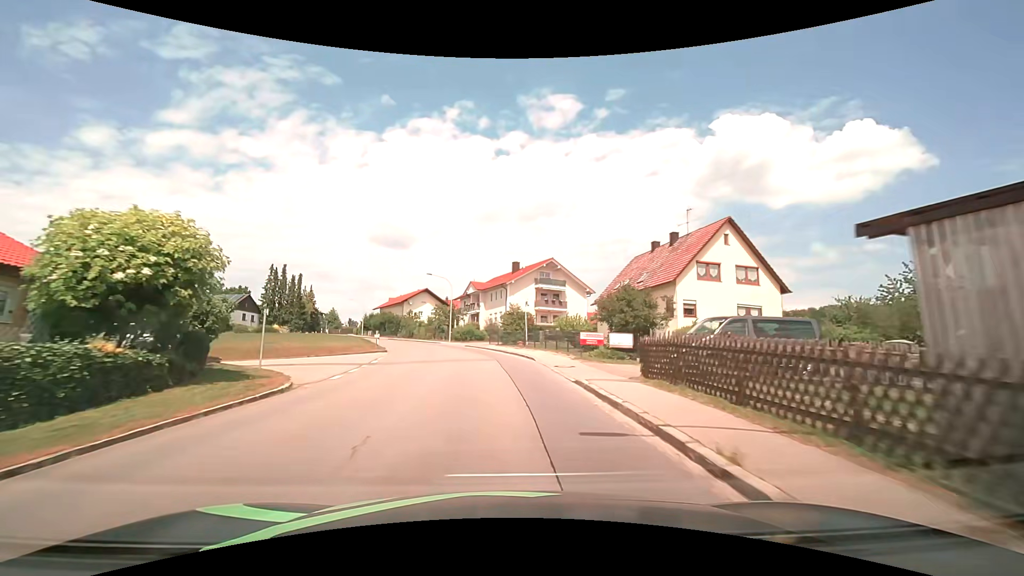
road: tertiary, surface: asphalt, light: Day
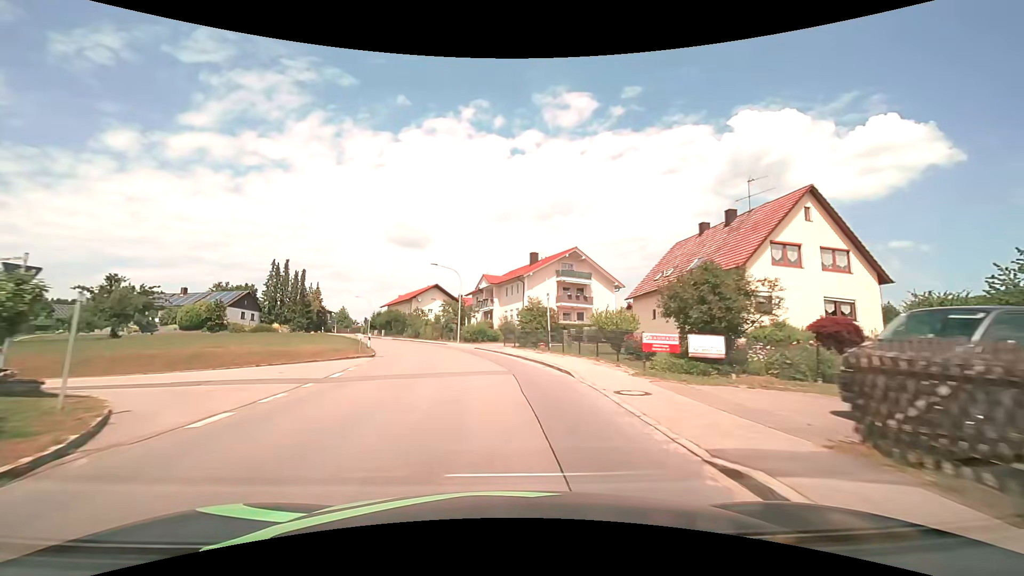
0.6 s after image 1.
(0.0, +7.7) m; -1°
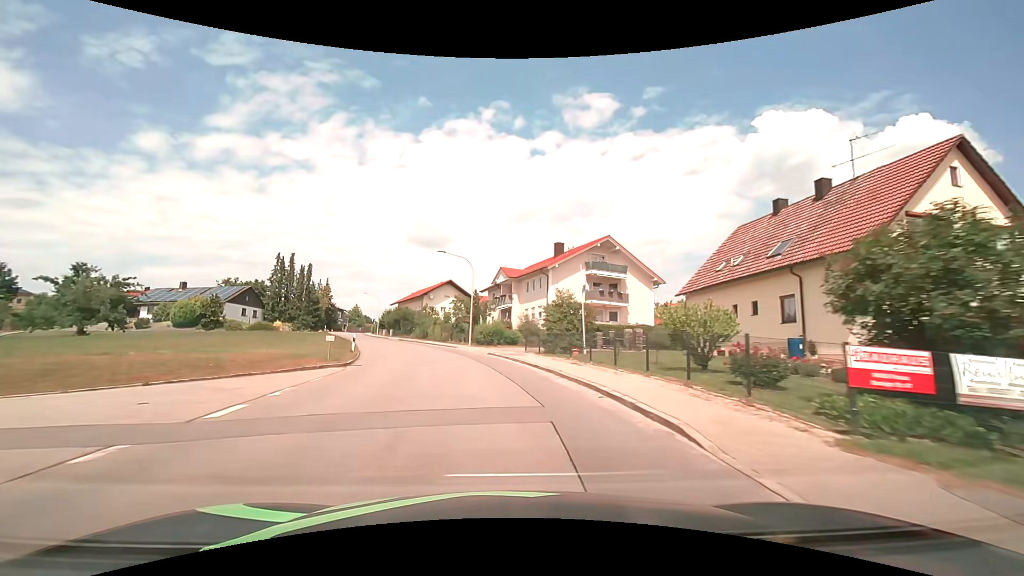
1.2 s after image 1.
(-0.1, +7.8) m; -2°
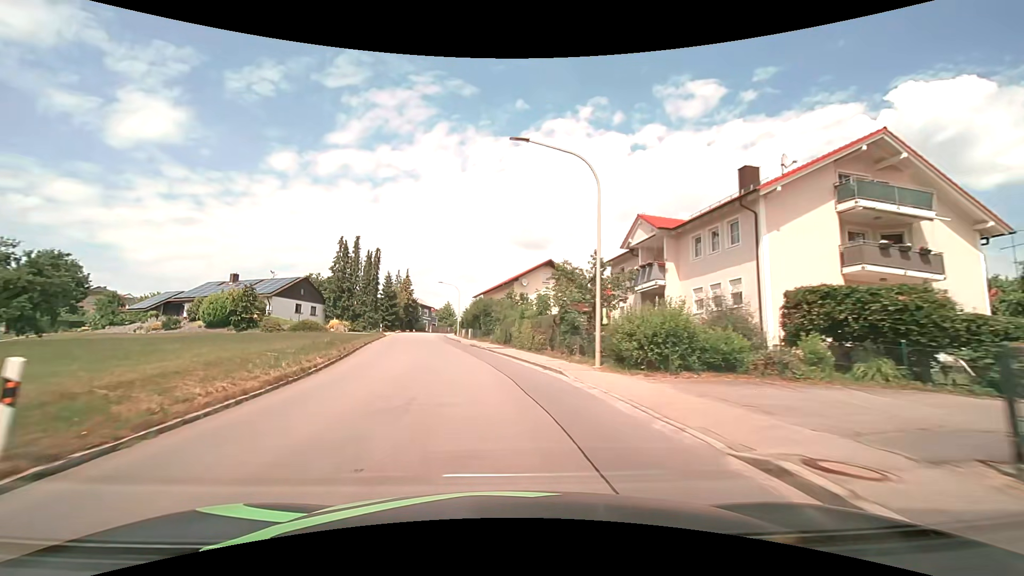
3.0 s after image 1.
(-2.0, +23.4) m; -11°
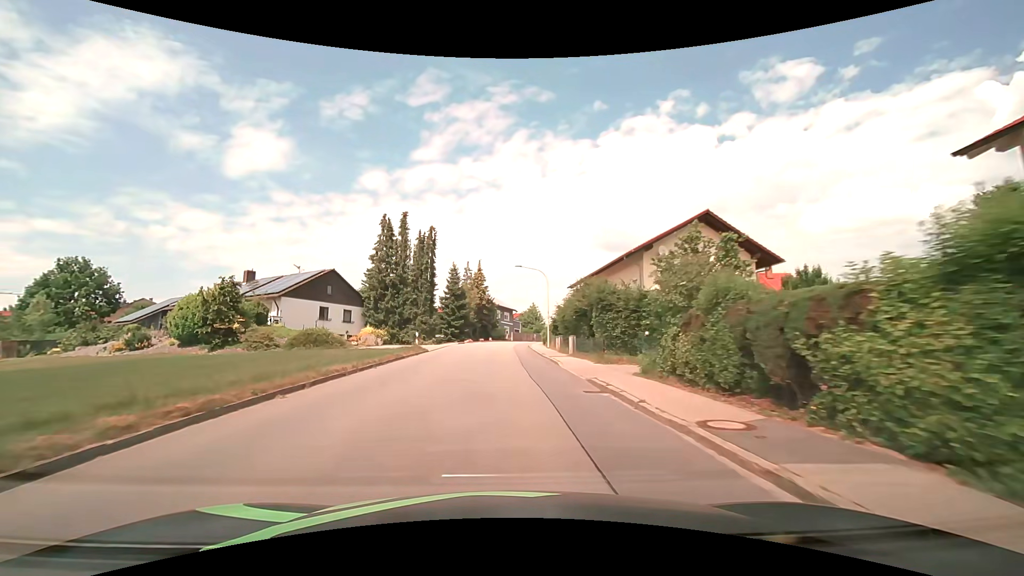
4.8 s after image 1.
(-2.5, +23.4) m; -11°
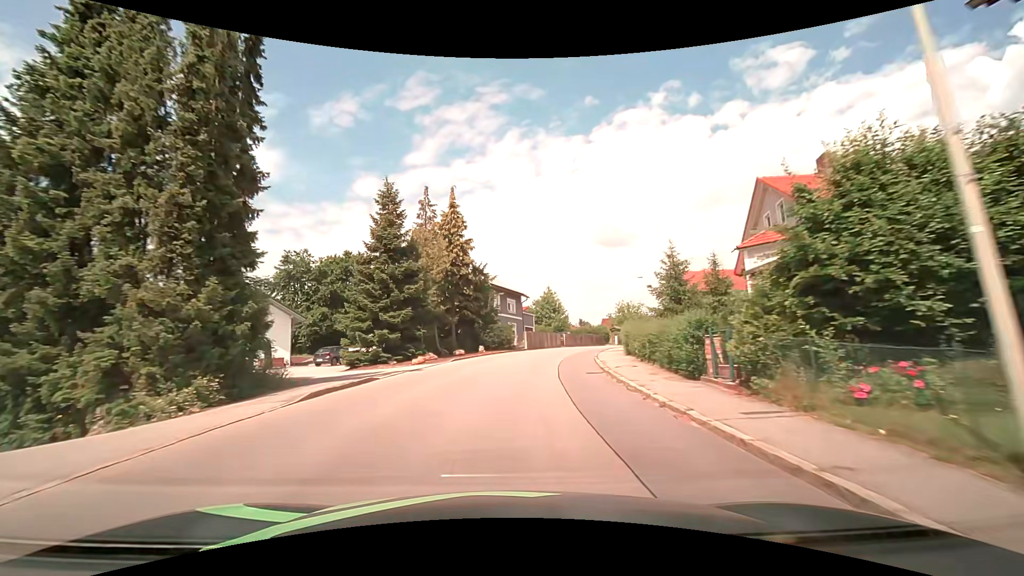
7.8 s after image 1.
(-0.5, +39.6) m; 0°
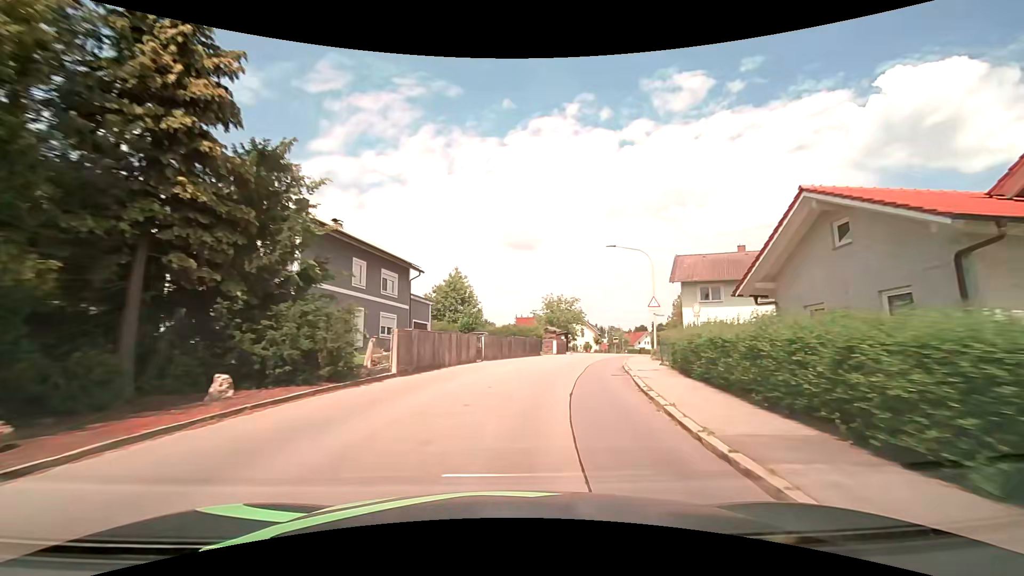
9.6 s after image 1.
(+1.5, +23.7) m; +10°
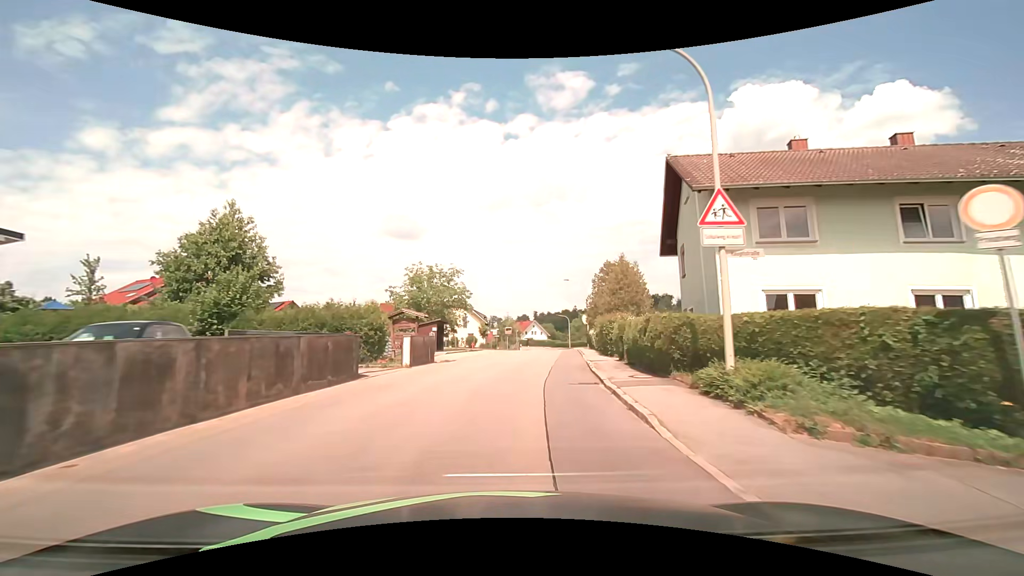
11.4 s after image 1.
(+3.3, +23.5) m; +14°
(0, +10) (+1, +20) (+2, +30) (+3, +40) (+4, +50) (+6, +60) (+7, +70) (+8, +80) (+9, +89) (+10, +99) m
